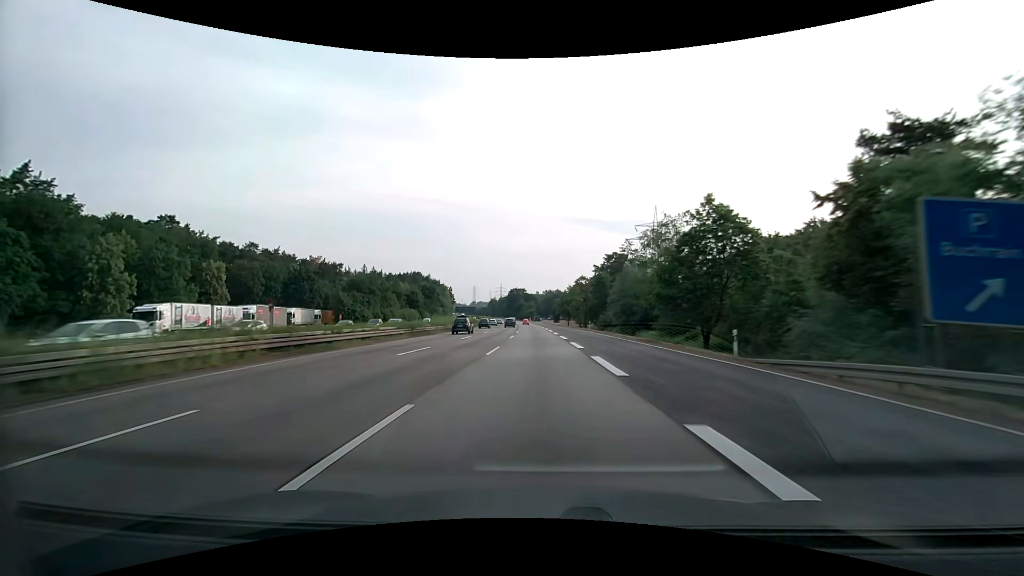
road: motorway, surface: asphalt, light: Day
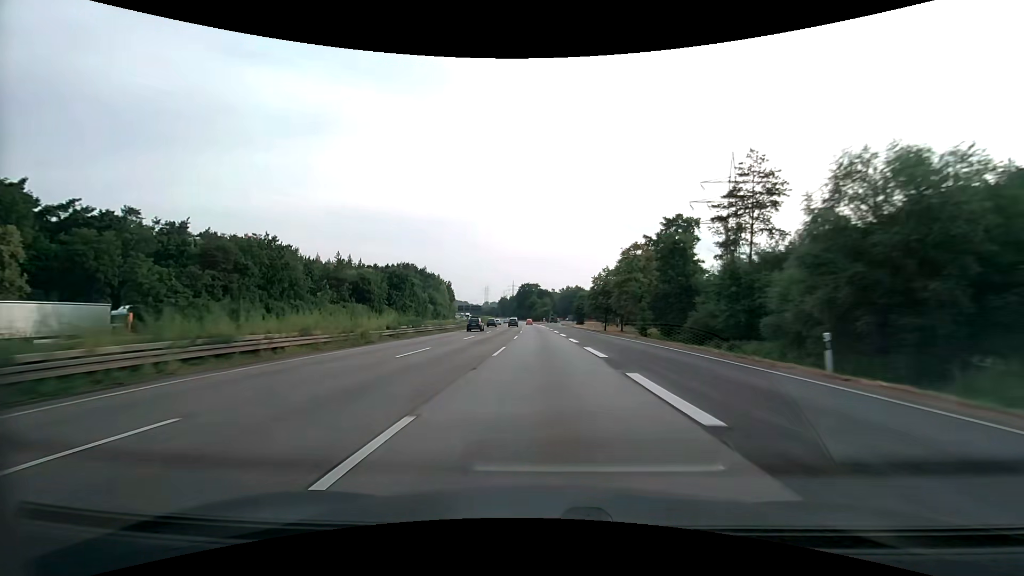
(-1.0, +53.9) m; -2°
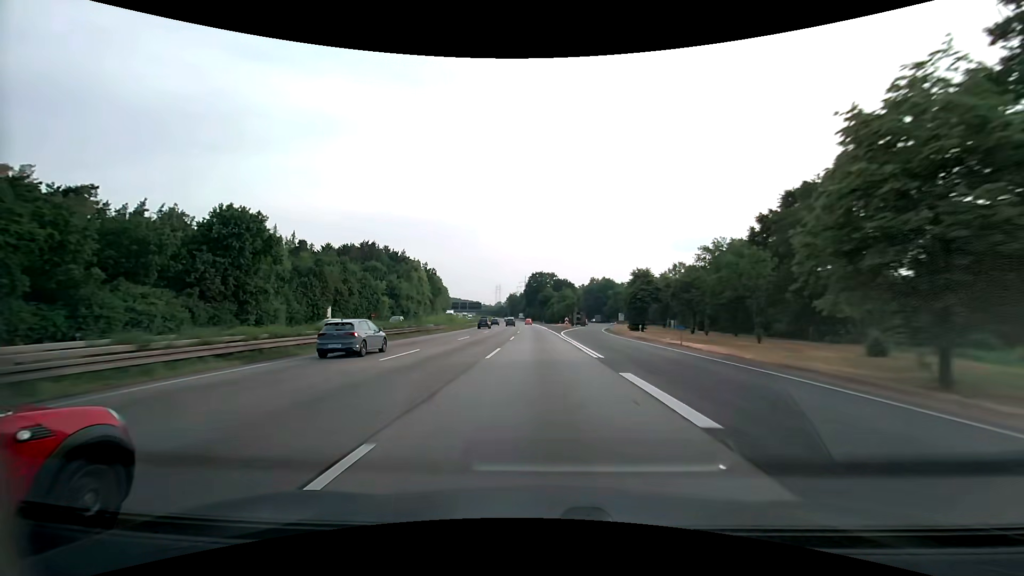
(-0.8, +72.1) m; -1°
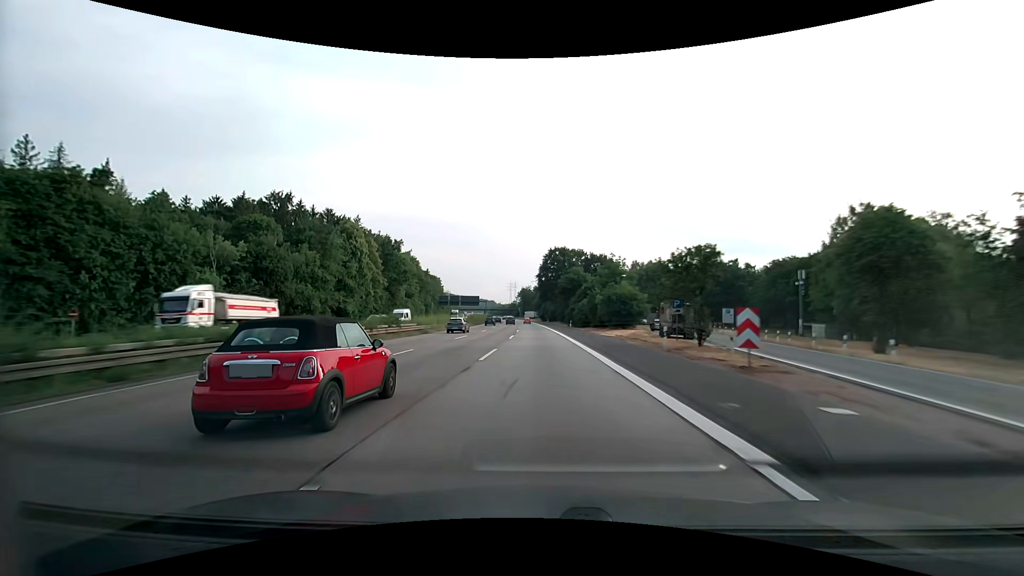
(-1.5, +72.3) m; -2°
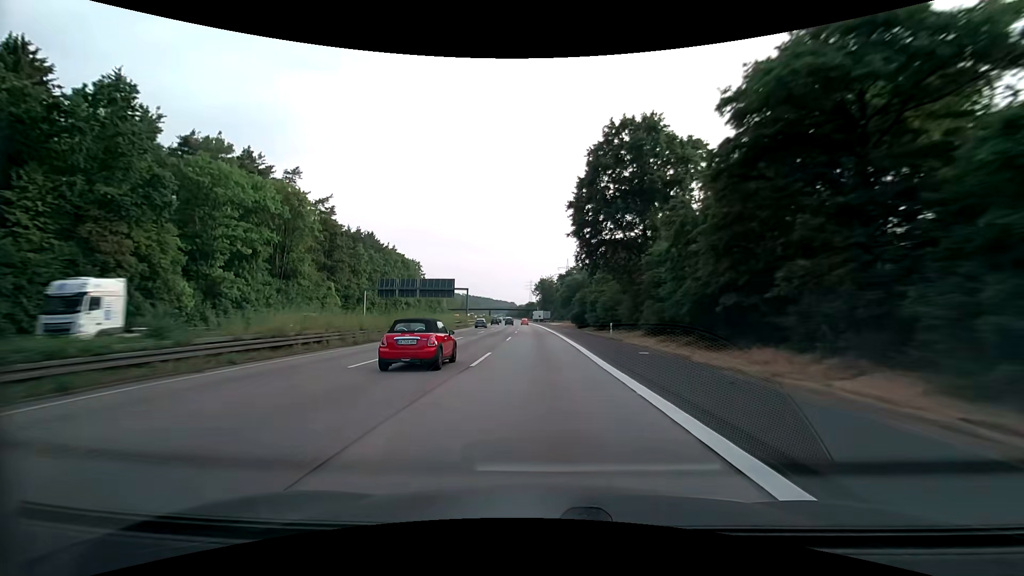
(-1.9, +90.4) m; -3°
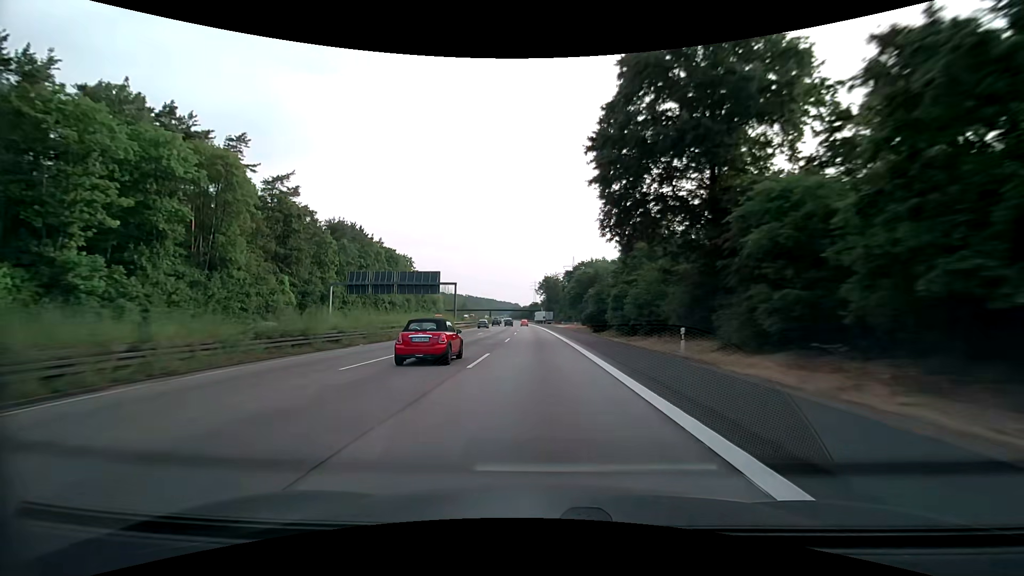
(0.0, +18.1) m; 0°
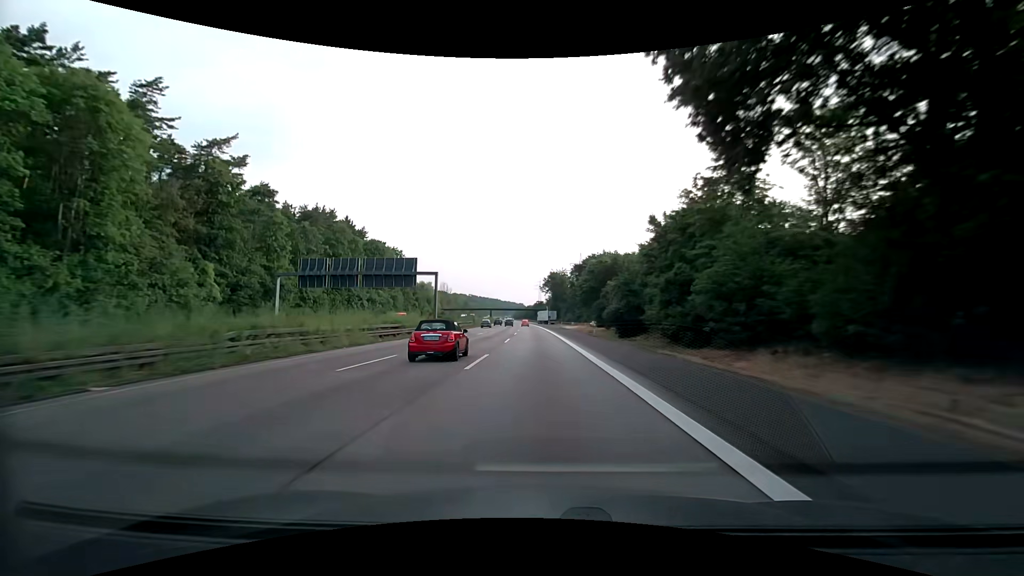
(-0.1, +18.1) m; -1°
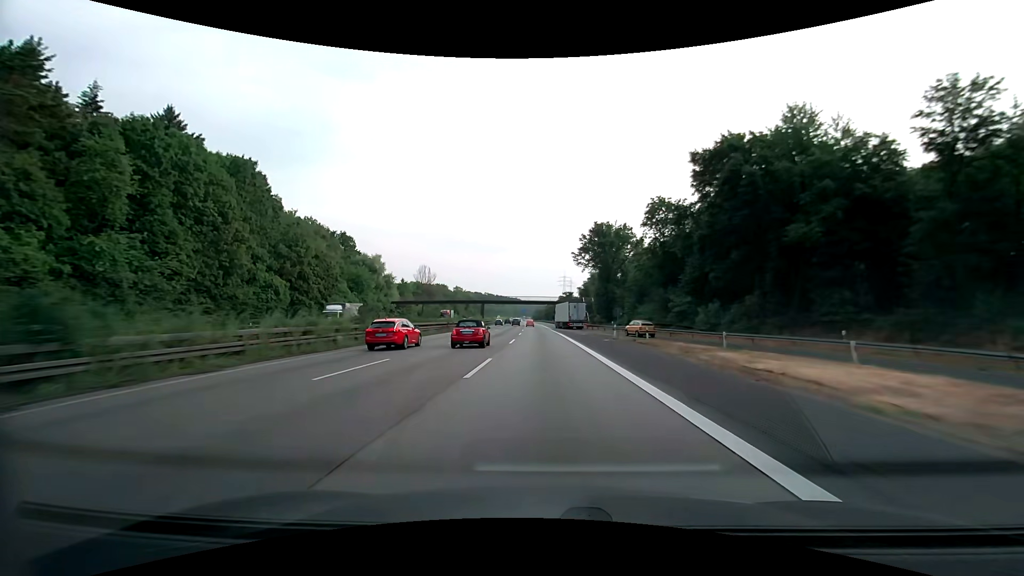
(-2.2, +90.1) m; -3°
(0, +10) (0, +20) (0, +30) (0, +40) (0, +50) (-1, +60) (-1, +70) (-1, +80) (-1, +90) (-2, +100) m
